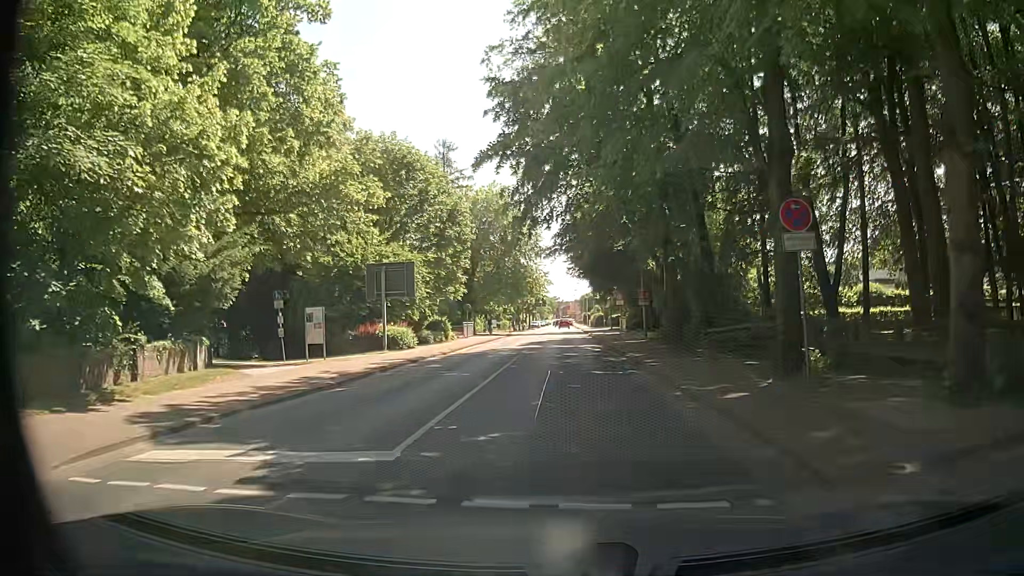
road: secondary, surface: asphalt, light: Day
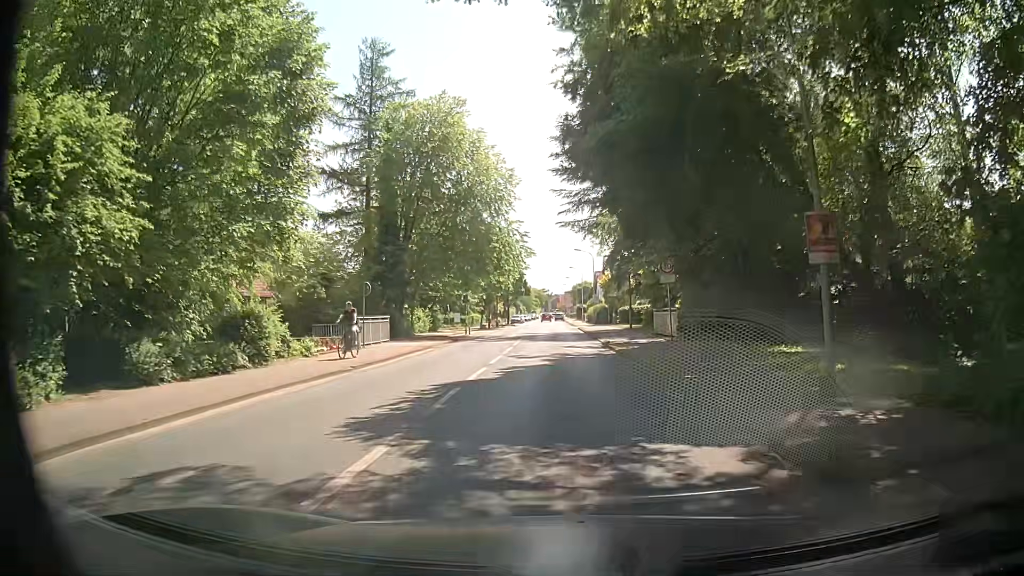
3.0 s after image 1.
(+0.1, +28.5) m; +1°
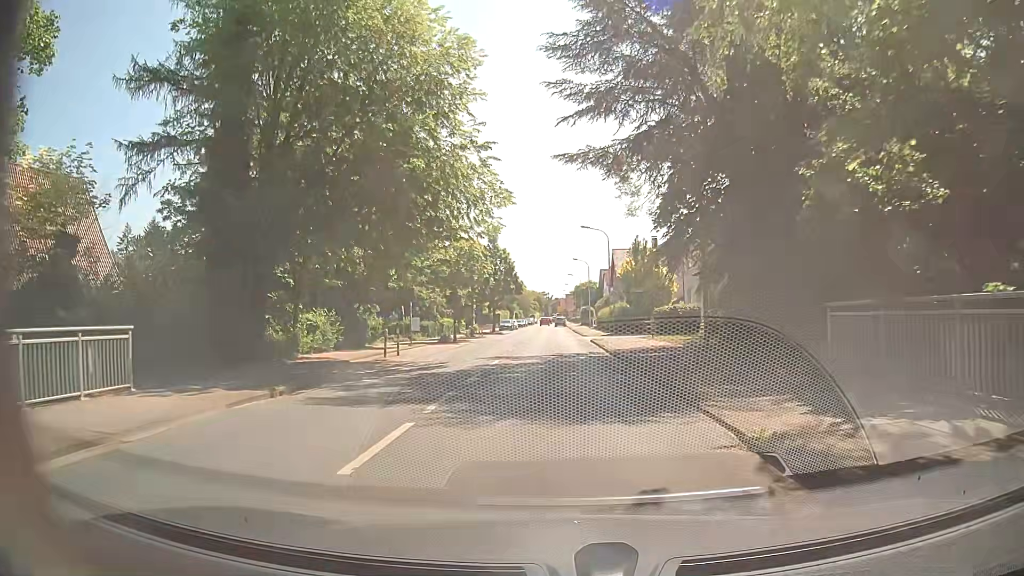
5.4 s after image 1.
(+0.3, +22.9) m; +2°
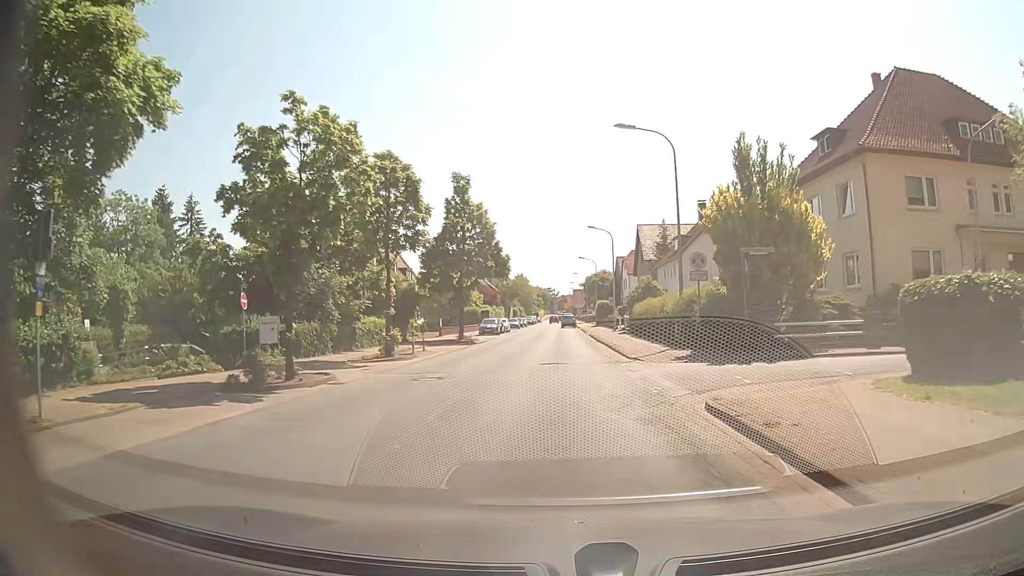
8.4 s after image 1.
(-1.1, +29.0) m; -2°
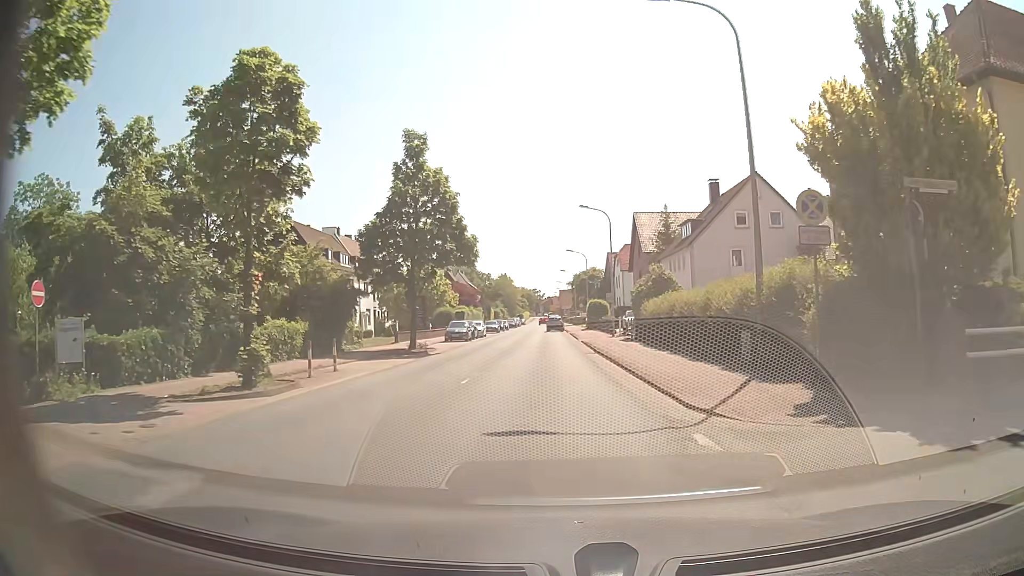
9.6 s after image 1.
(0.0, +11.4) m; 0°
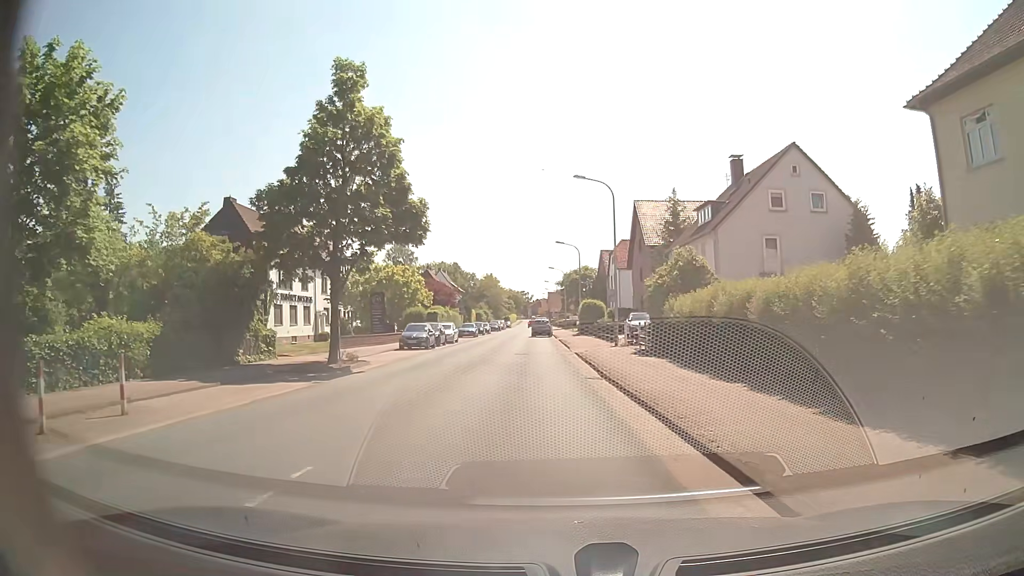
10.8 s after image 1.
(+0.1, +10.7) m; +1°
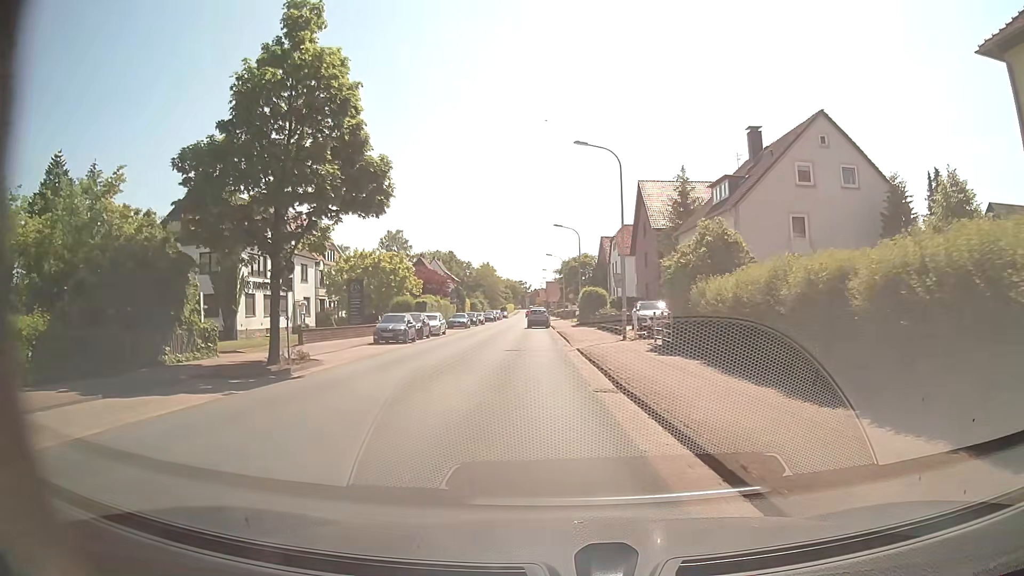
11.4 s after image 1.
(0.0, +5.0) m; 0°
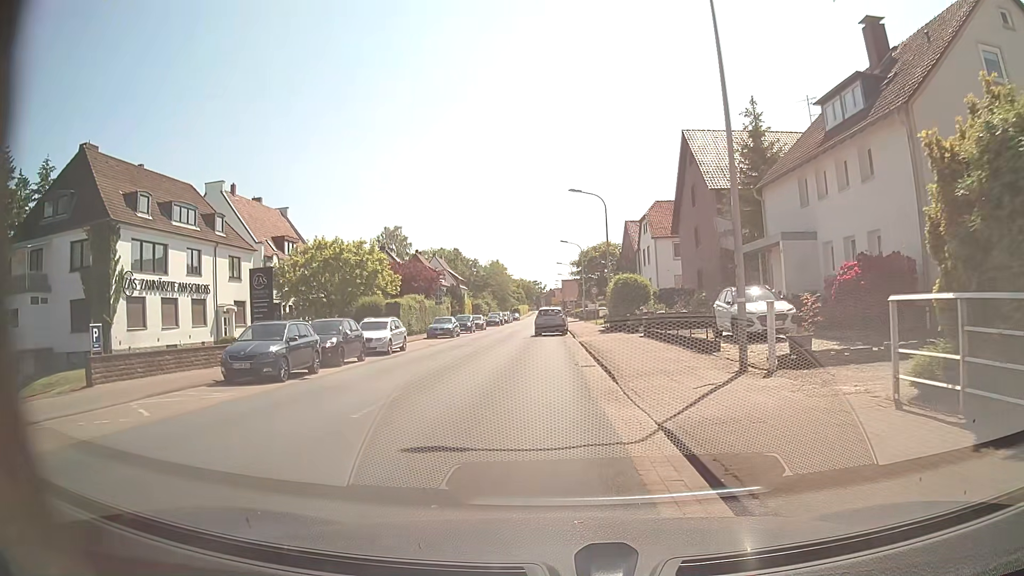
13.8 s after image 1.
(-0.1, +16.7) m; -1°
(0, +10) (0, +20) (-1, +30) (-3, +40) (-4, +50) (-4, +60) (-4, +70) (-4, +80) (-4, +90) (-4, +100) m
